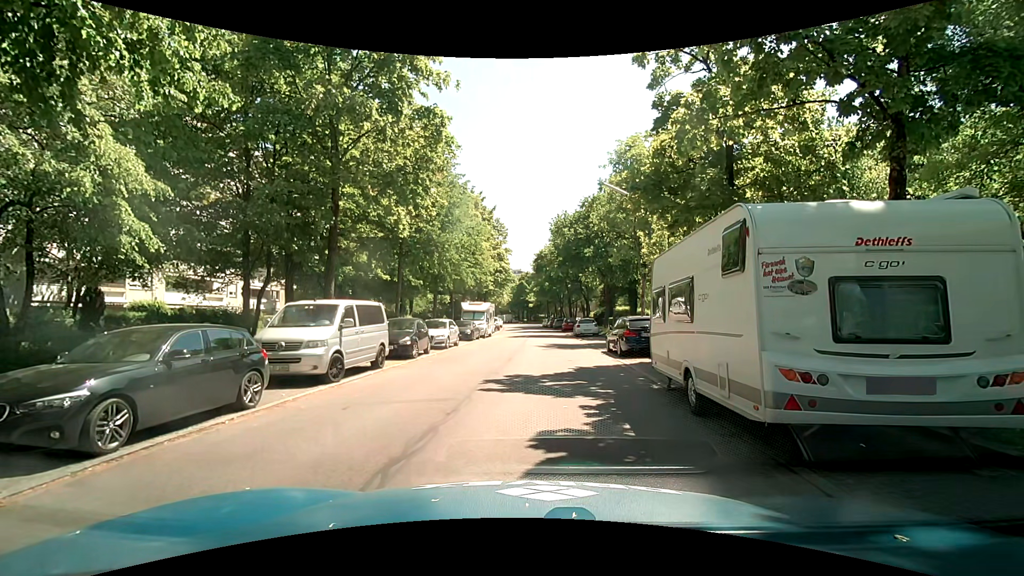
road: residential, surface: asphalt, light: Day
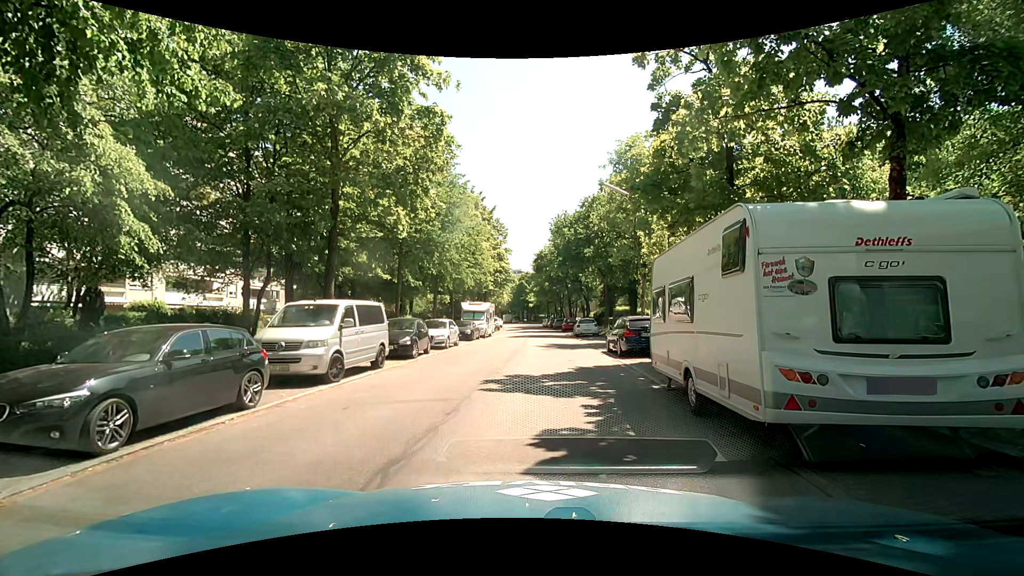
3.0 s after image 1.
(0.0, 0.0) m; 0°
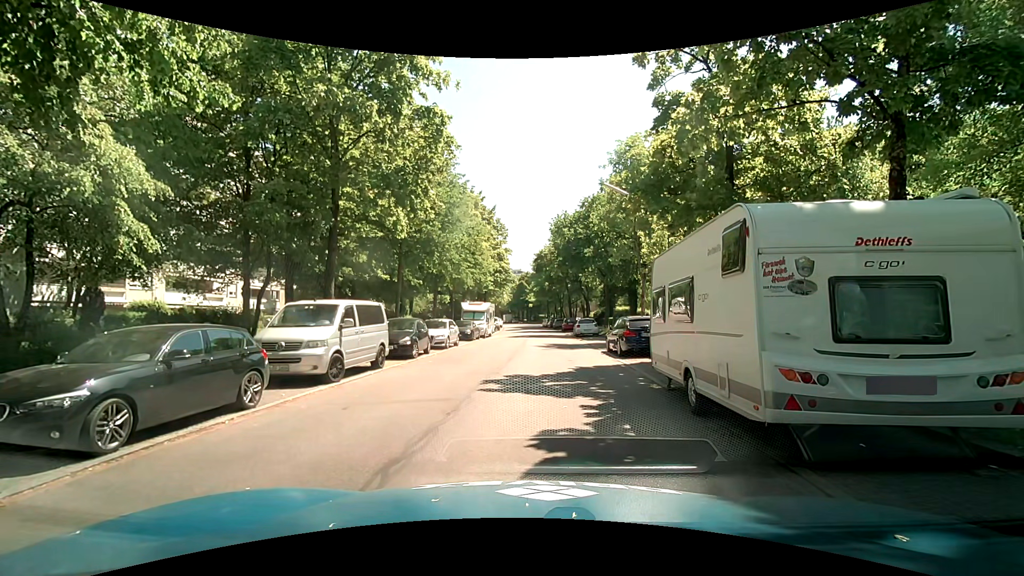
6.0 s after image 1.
(0.0, 0.0) m; 0°
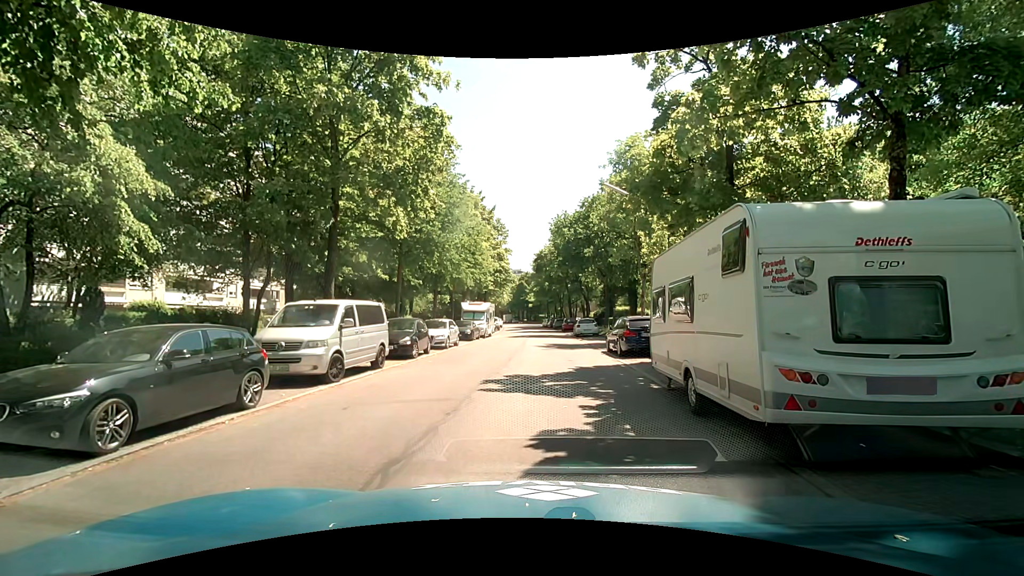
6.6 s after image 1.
(0.0, 0.0) m; 0°
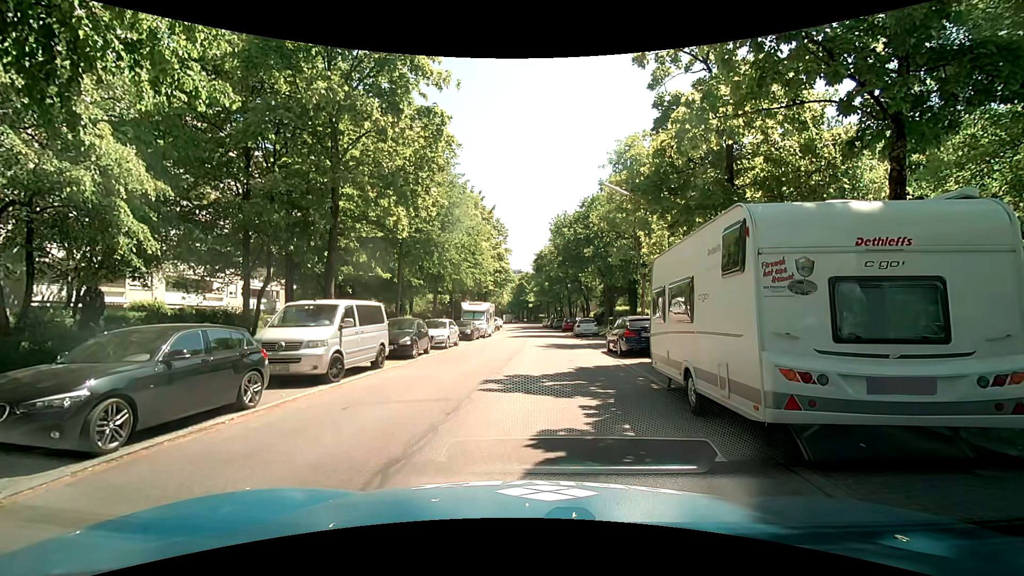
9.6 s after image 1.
(0.0, 0.0) m; 0°
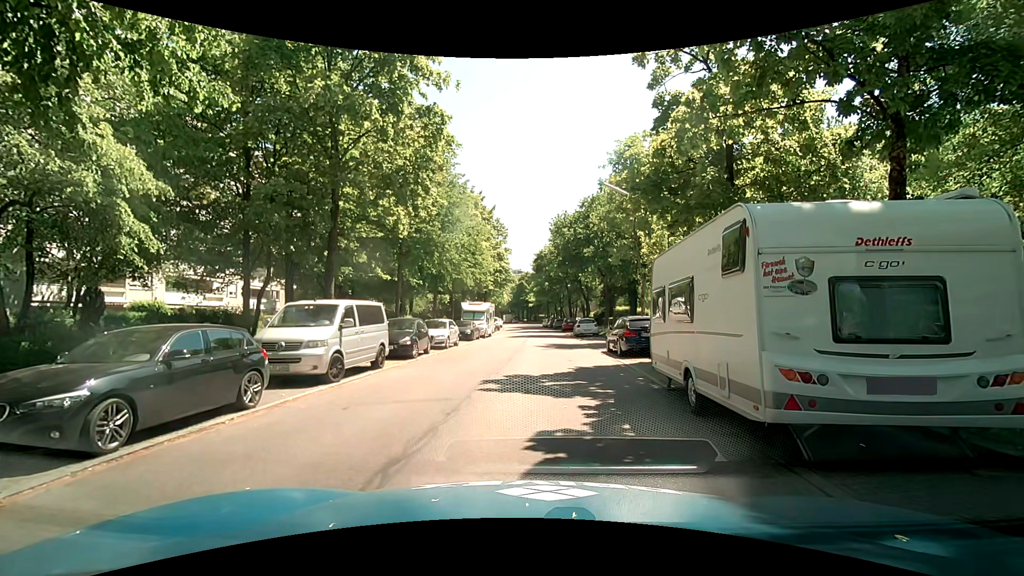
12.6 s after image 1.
(0.0, 0.0) m; 0°
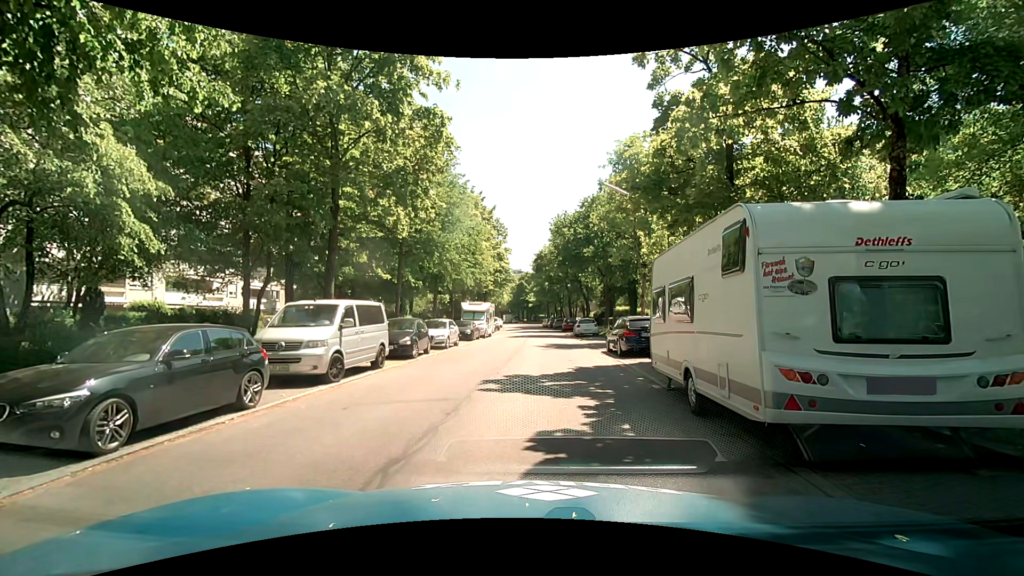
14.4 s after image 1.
(0.0, 0.0) m; 0°
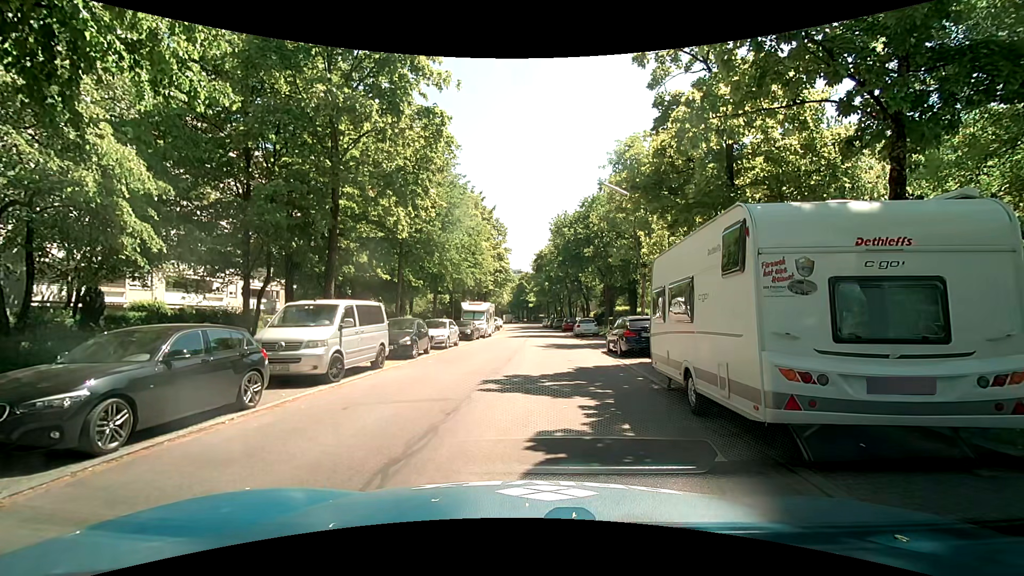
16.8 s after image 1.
(0.0, 0.0) m; 0°
